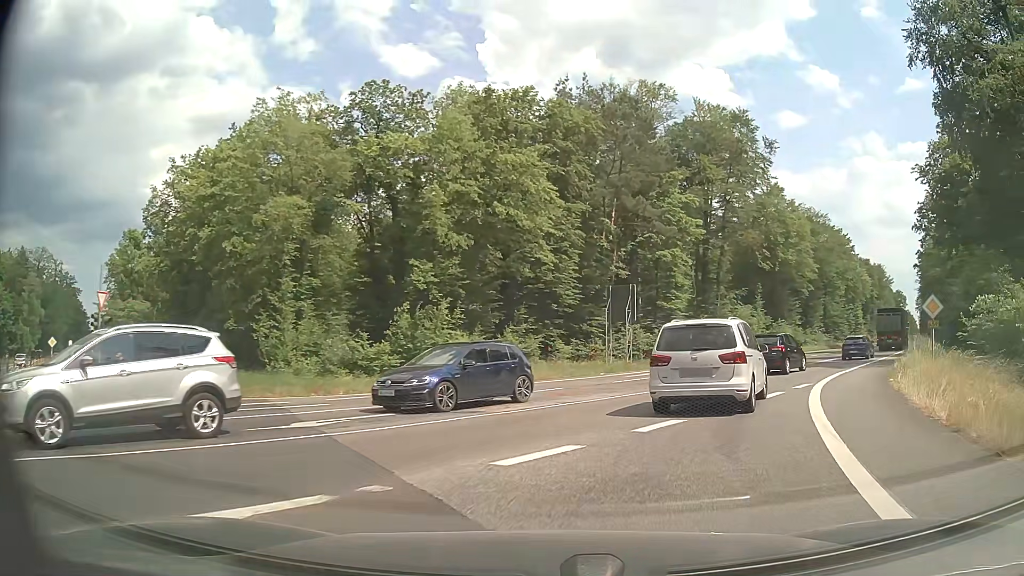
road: secondary_link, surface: asphalt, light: Day
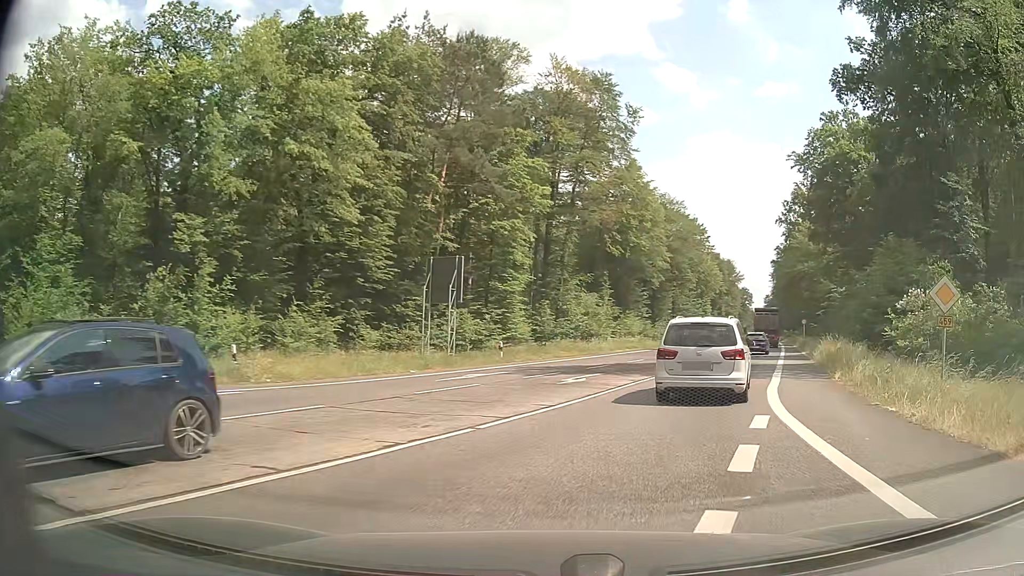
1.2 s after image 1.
(+1.1, +9.2) m; +14°
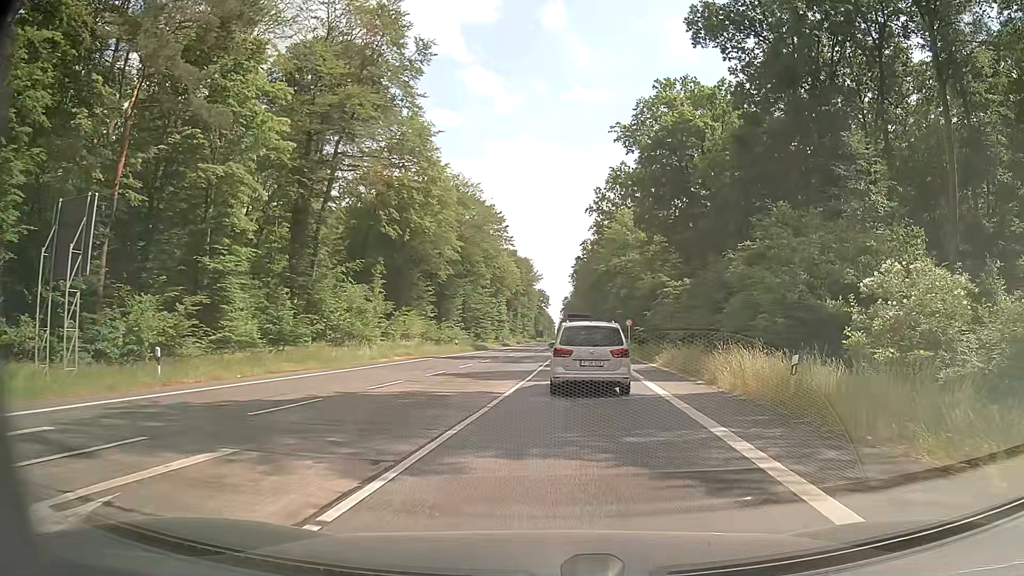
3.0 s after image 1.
(+2.8, +15.2) m; +18°
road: primary
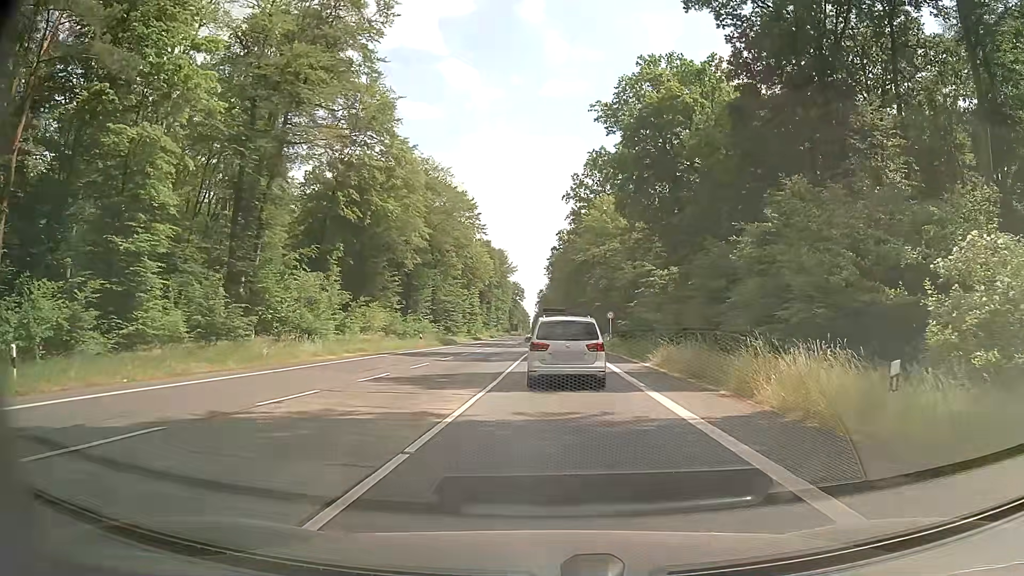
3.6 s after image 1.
(+0.2, +5.6) m; +2°
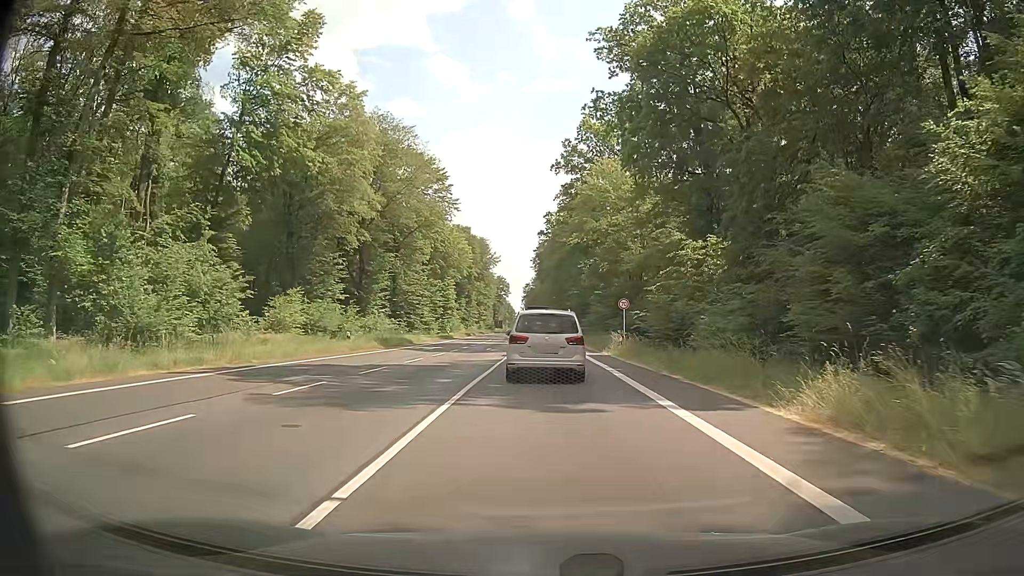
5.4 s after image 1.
(+0.4, +17.9) m; +1°
(0, +10) (0, +20) (0, +30) (0, +40) (-1, +50) (-1, +60) (-1, +70) (-1, +80) (-2, +90) (-2, +100) m
